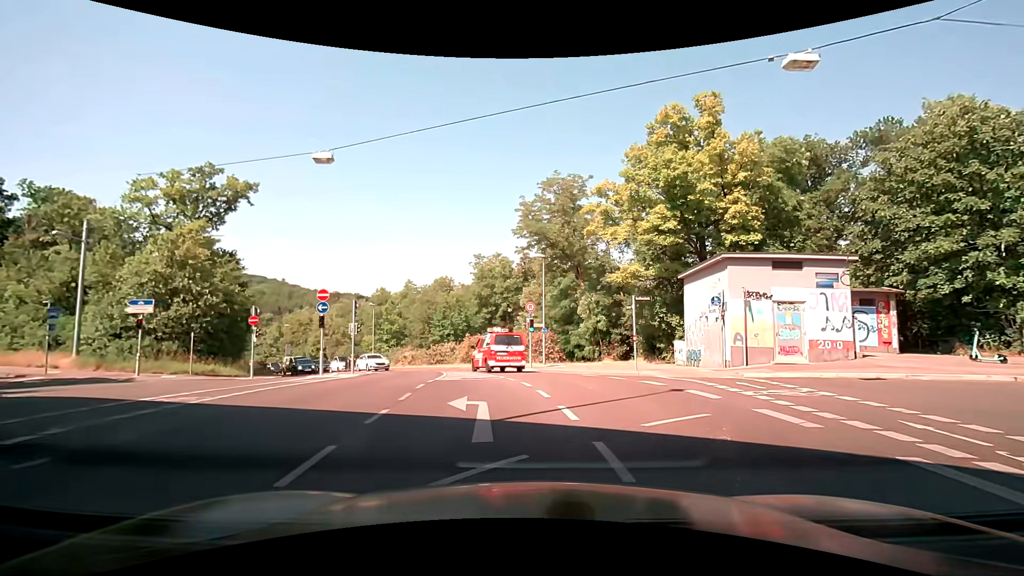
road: secondary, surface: asphalt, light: Day
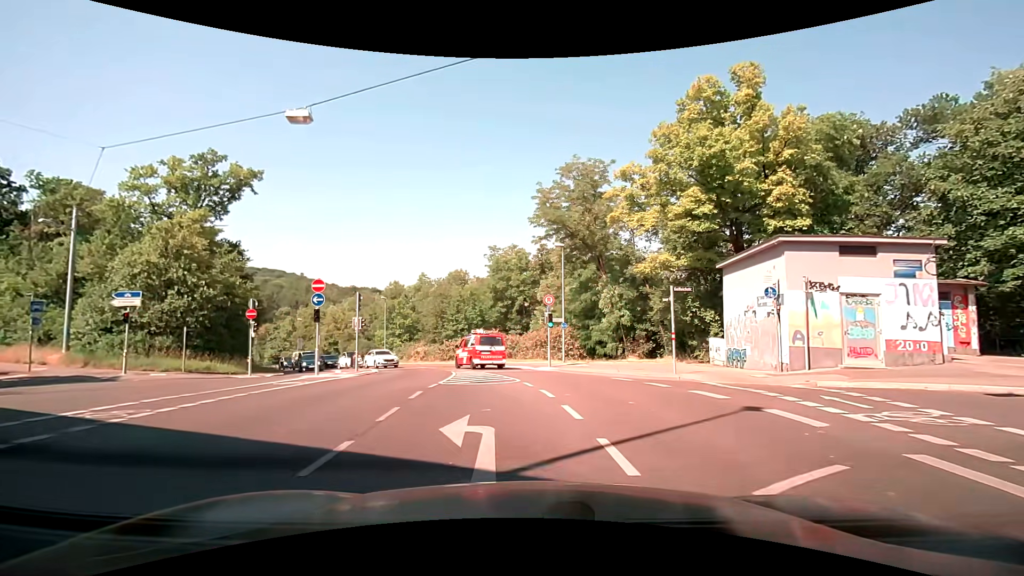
(0.0, +2.8) m; -1°
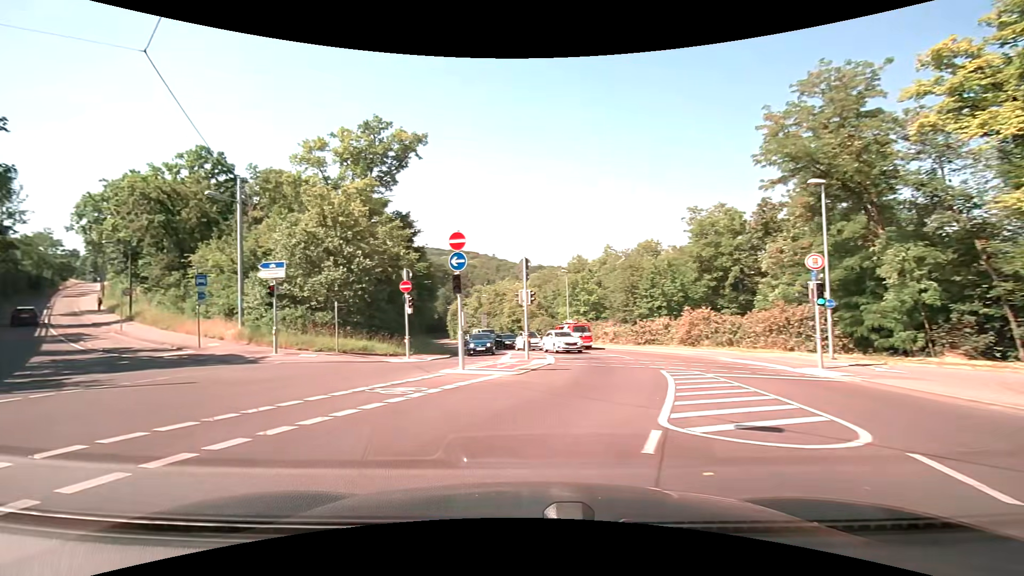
(-1.3, +8.6) m; -21°
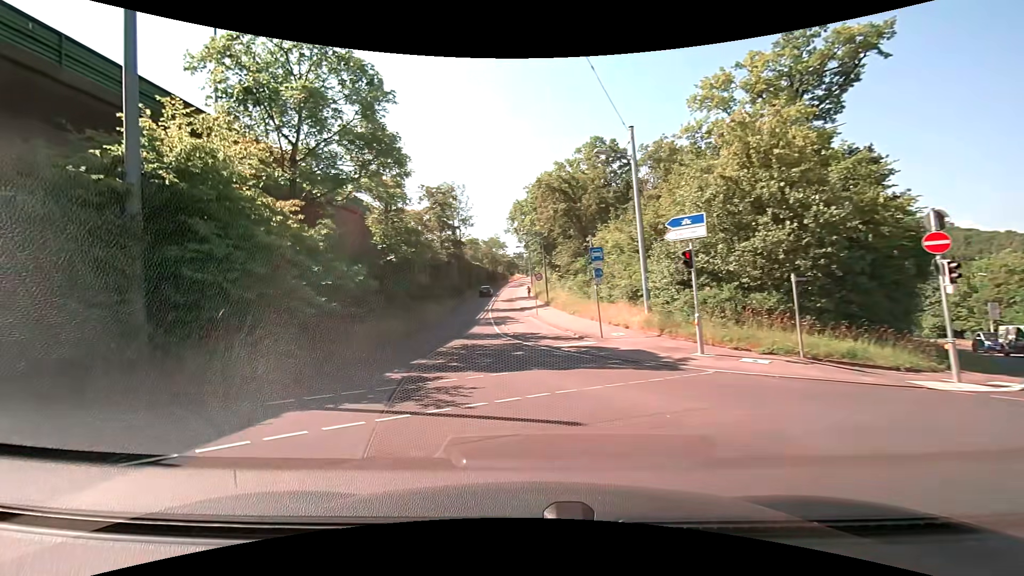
(-3.9, +8.7) m; -45°
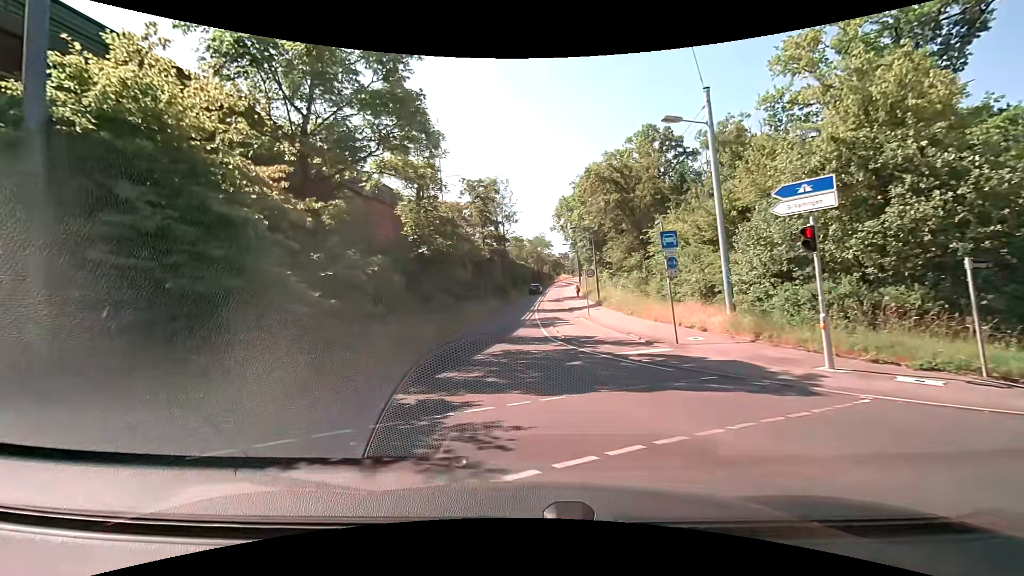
(-0.1, +3.6) m; -4°
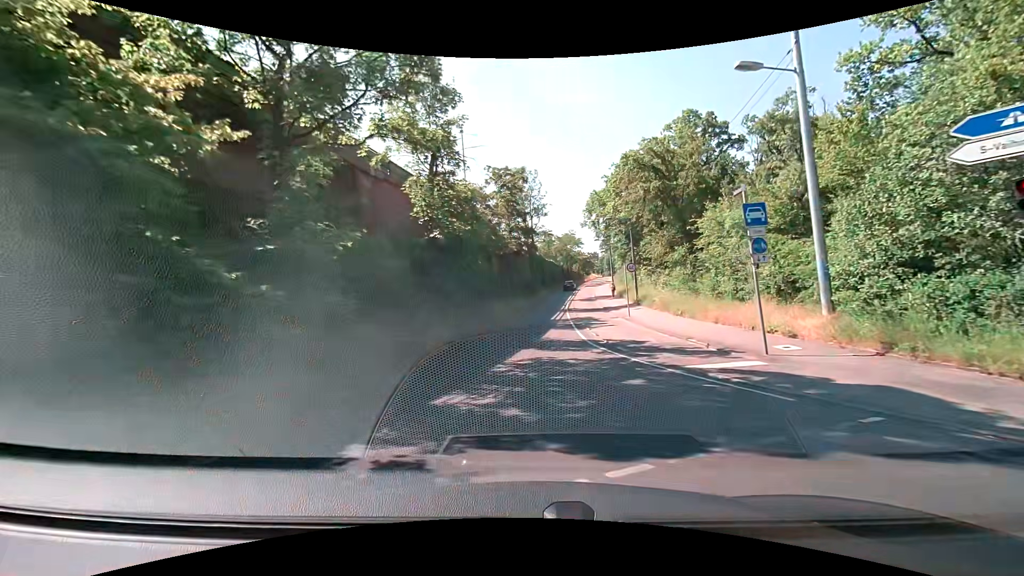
(-0.2, +4.0) m; -4°
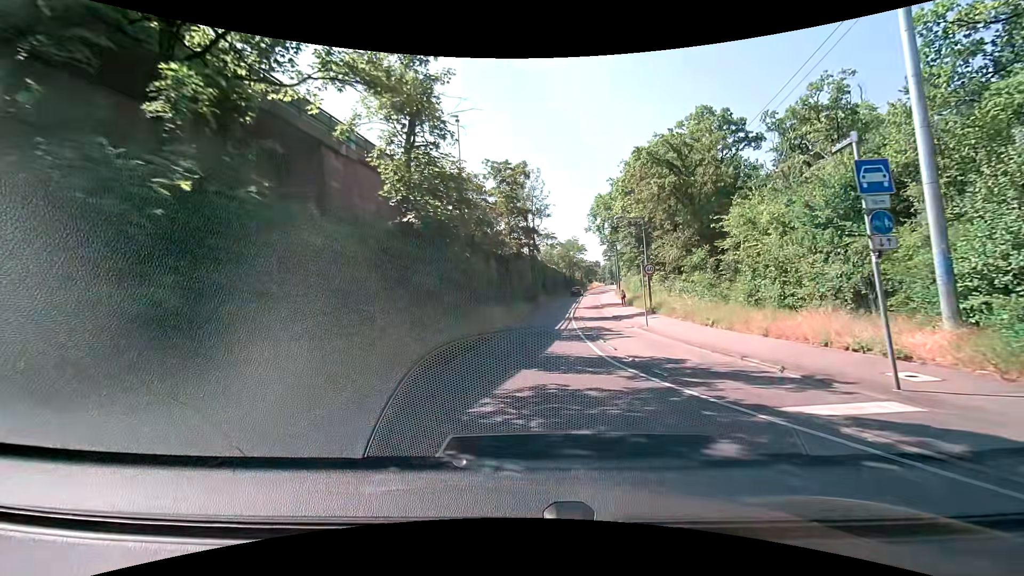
(+0.1, +4.3) m; +1°
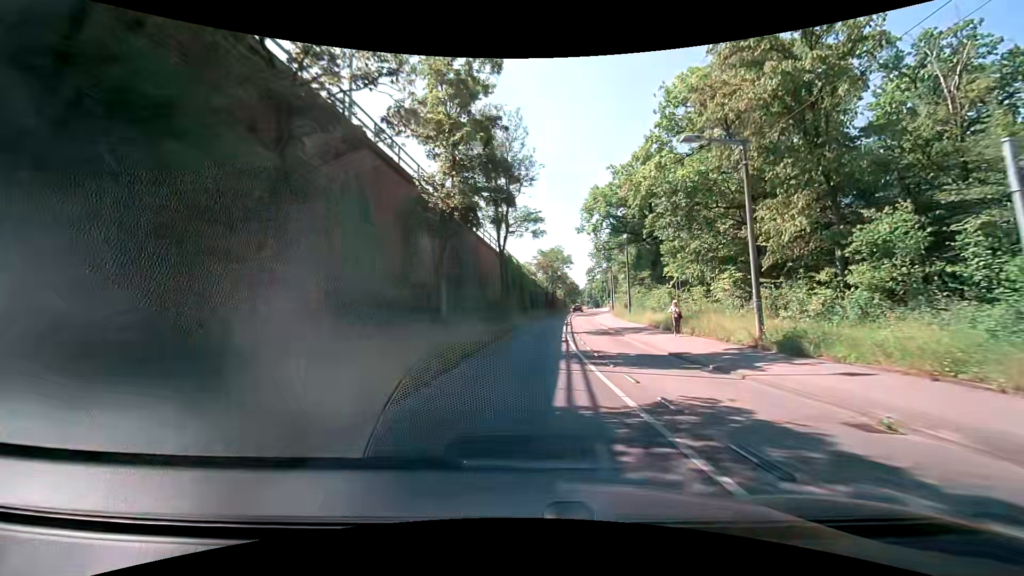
(+0.7, +21.6) m; +3°
